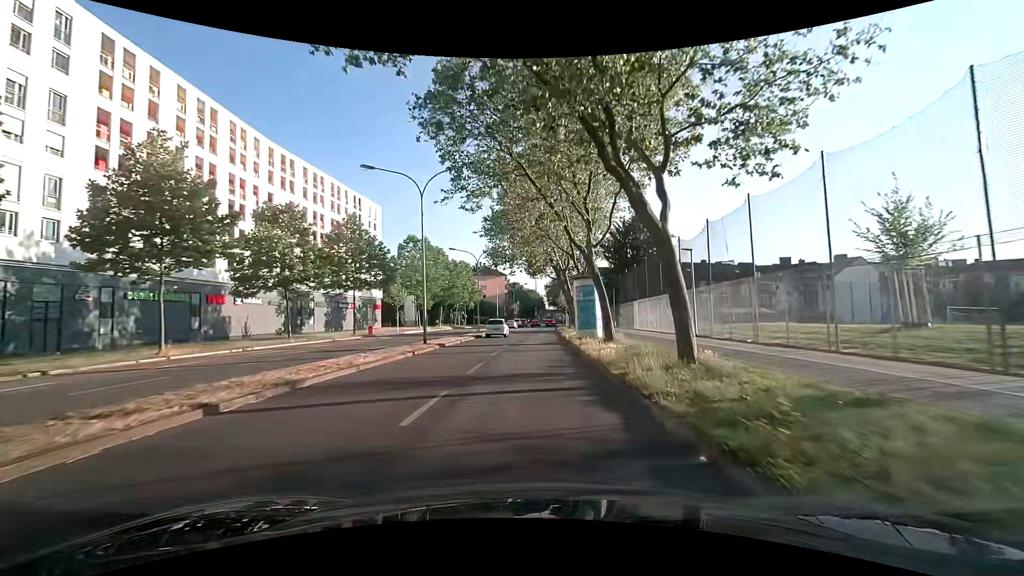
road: secondary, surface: asphalt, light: Day
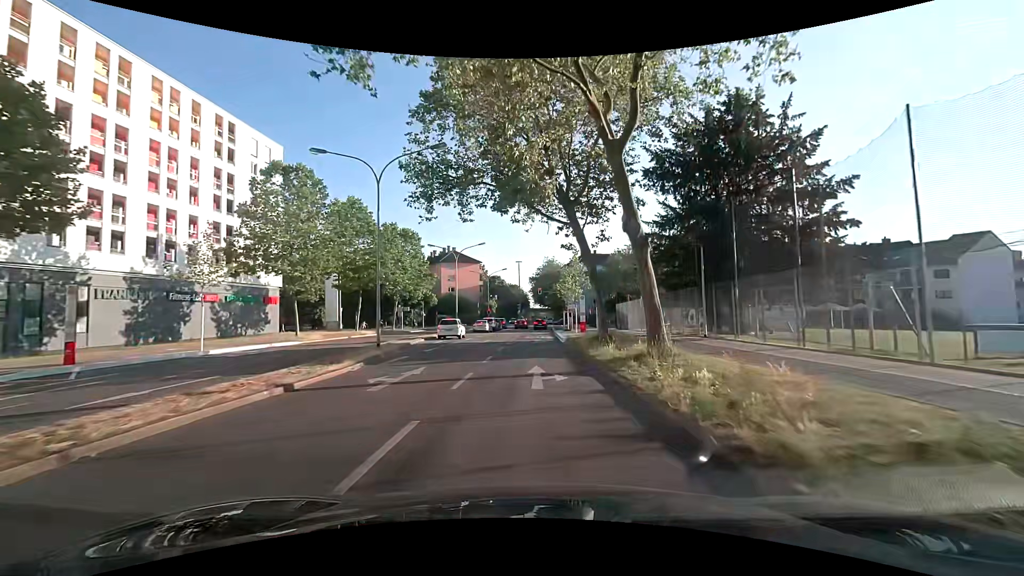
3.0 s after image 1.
(+0.7, +33.6) m; +2°
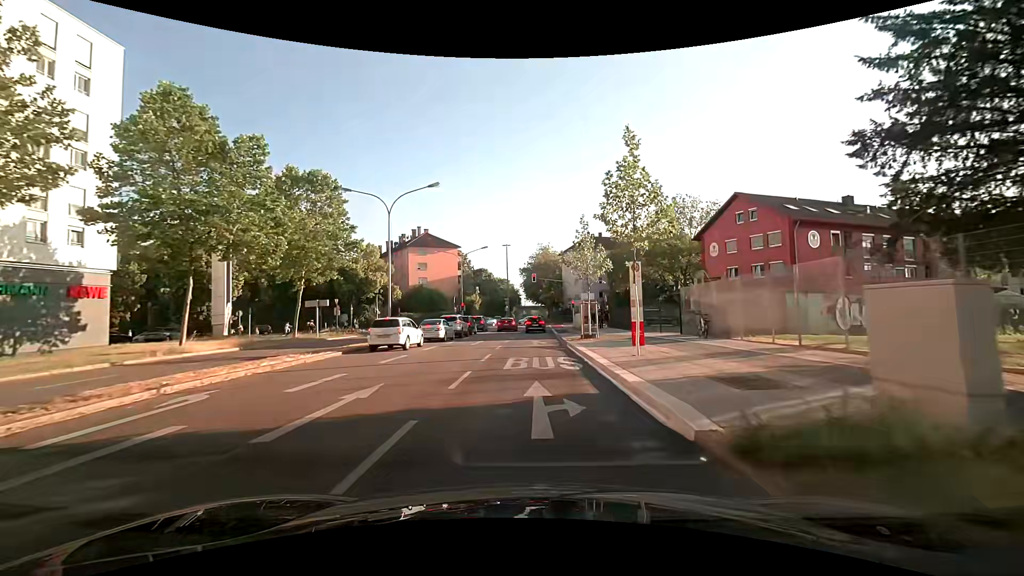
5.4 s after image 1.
(+0.3, +23.9) m; +1°
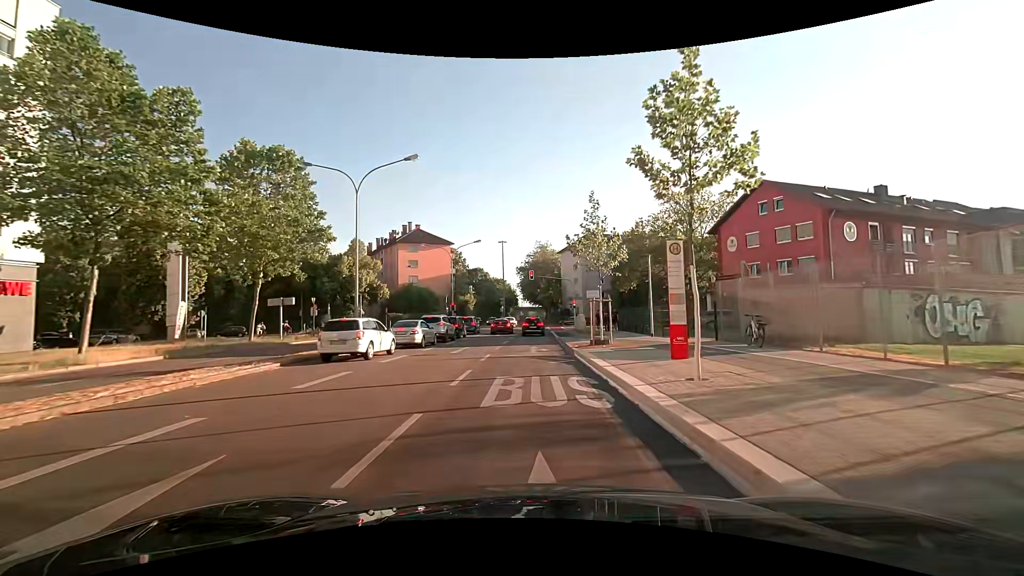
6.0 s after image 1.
(0.0, +5.5) m; +1°
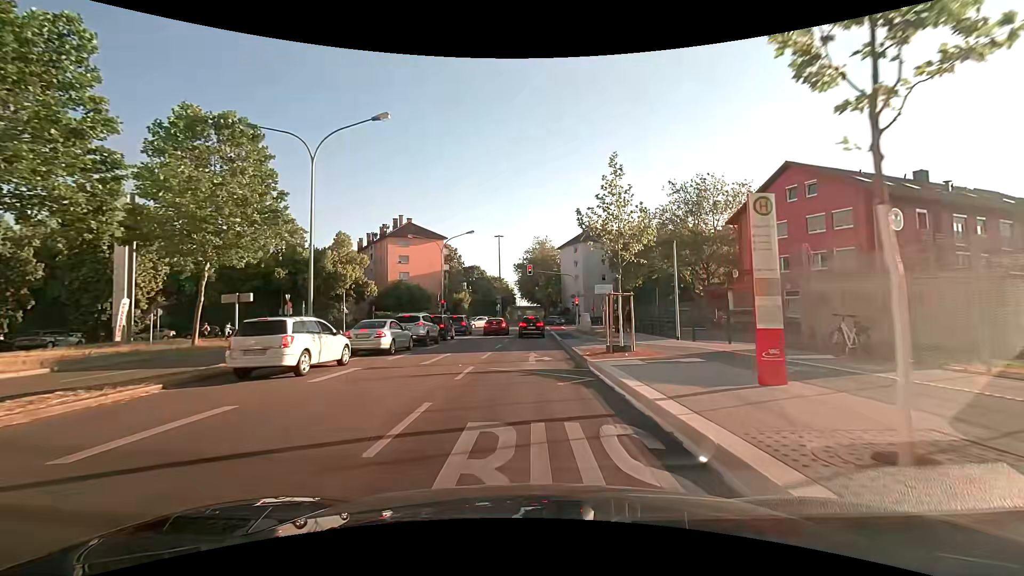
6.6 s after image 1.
(0.0, +5.1) m; +1°
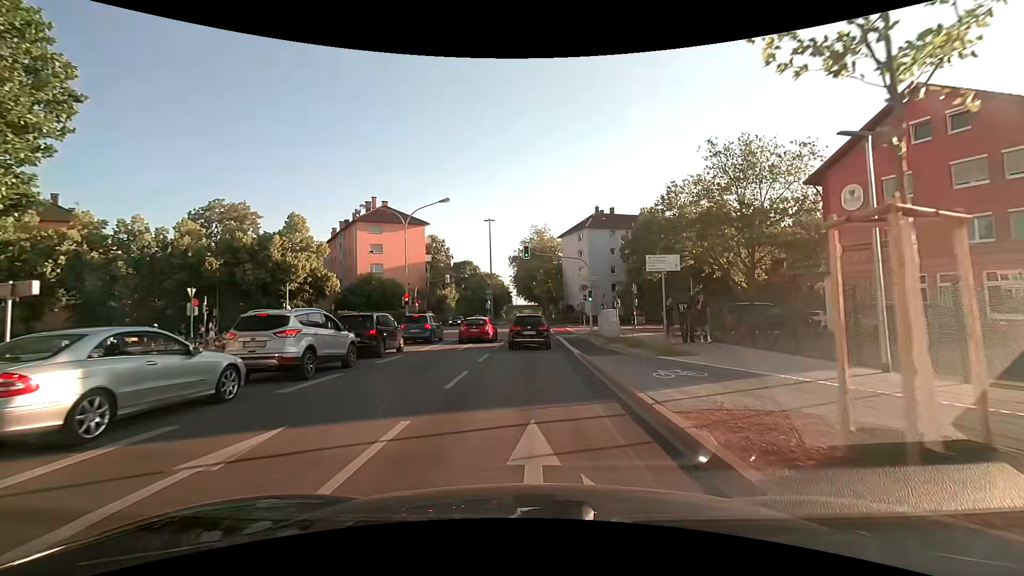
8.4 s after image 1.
(-0.1, +13.0) m; 0°
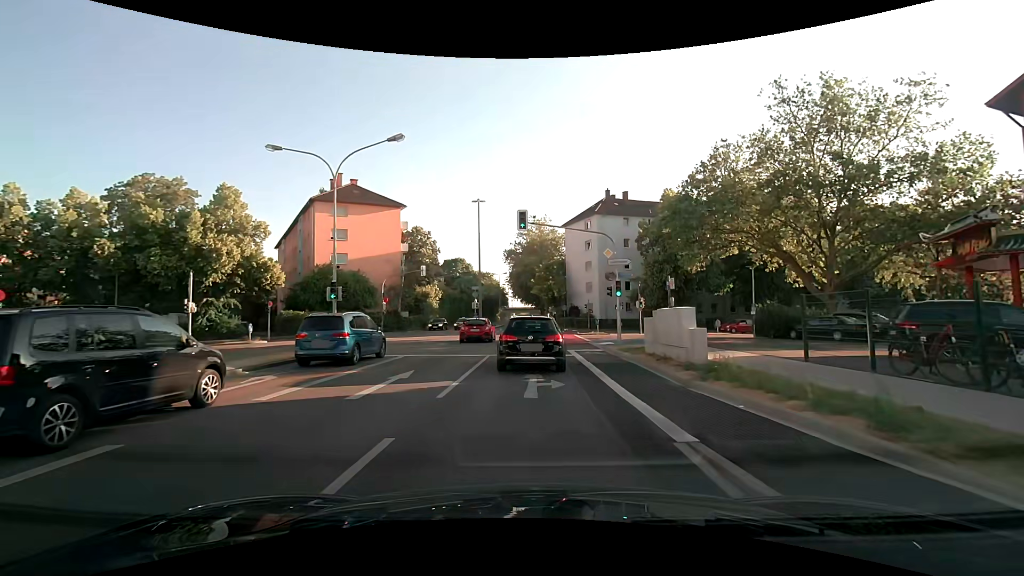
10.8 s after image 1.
(-0.1, +12.7) m; 0°
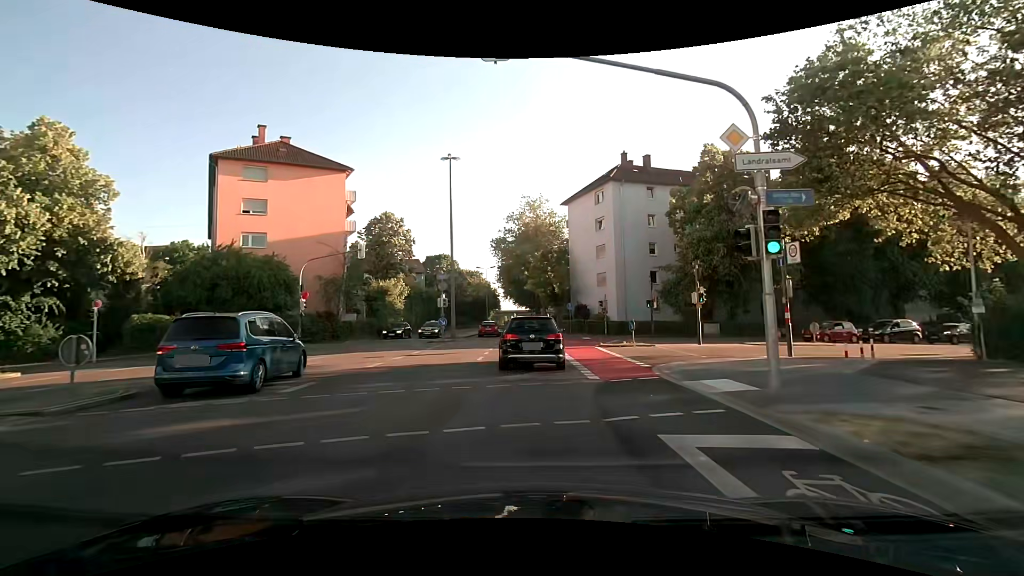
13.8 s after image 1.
(+0.1, +16.6) m; 0°
(0, +10) (0, +20) (0, +30) (0, +40) (0, +50) (0, +60) (-1, +70) (-1, +80) (-1, +90) (-1, +100) m
